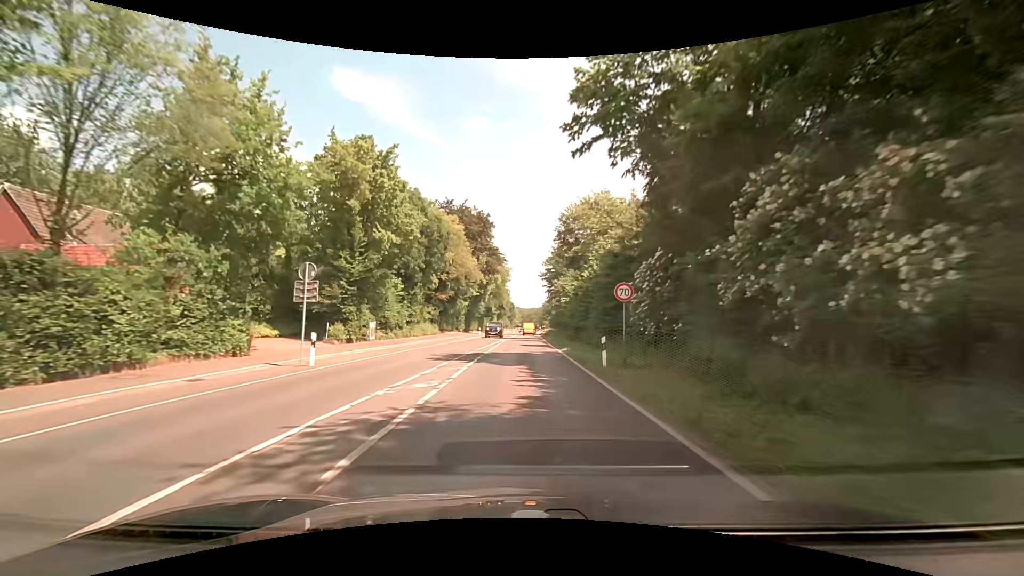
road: secondary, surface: asphalt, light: Day
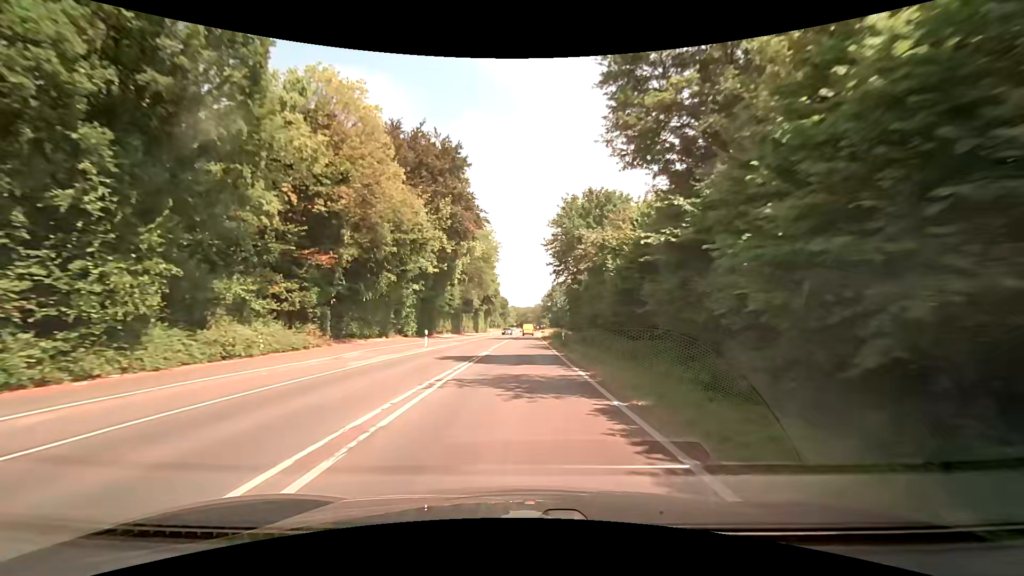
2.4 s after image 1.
(+0.2, +34.4) m; 0°
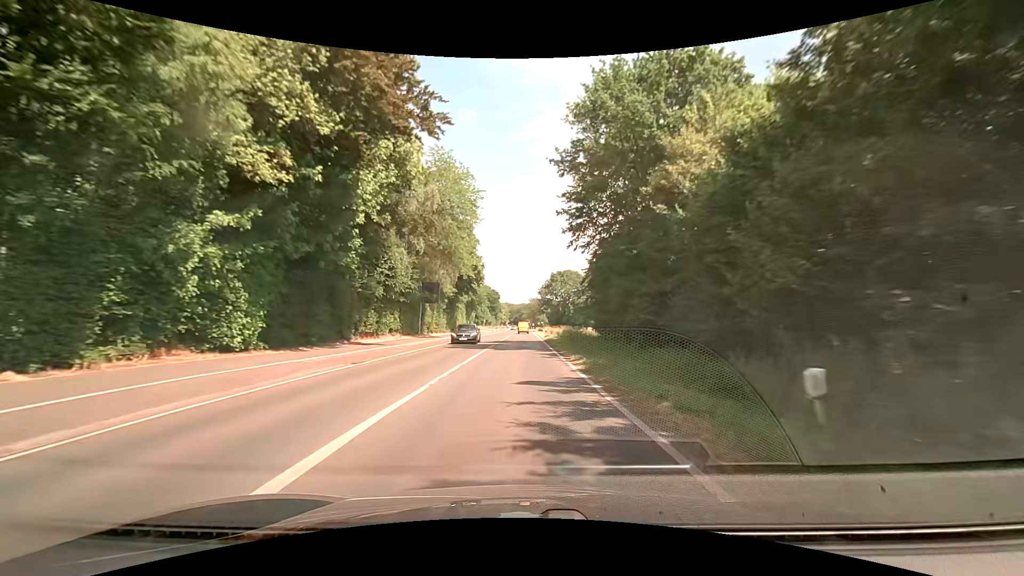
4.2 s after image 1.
(+0.3, +28.3) m; +1°
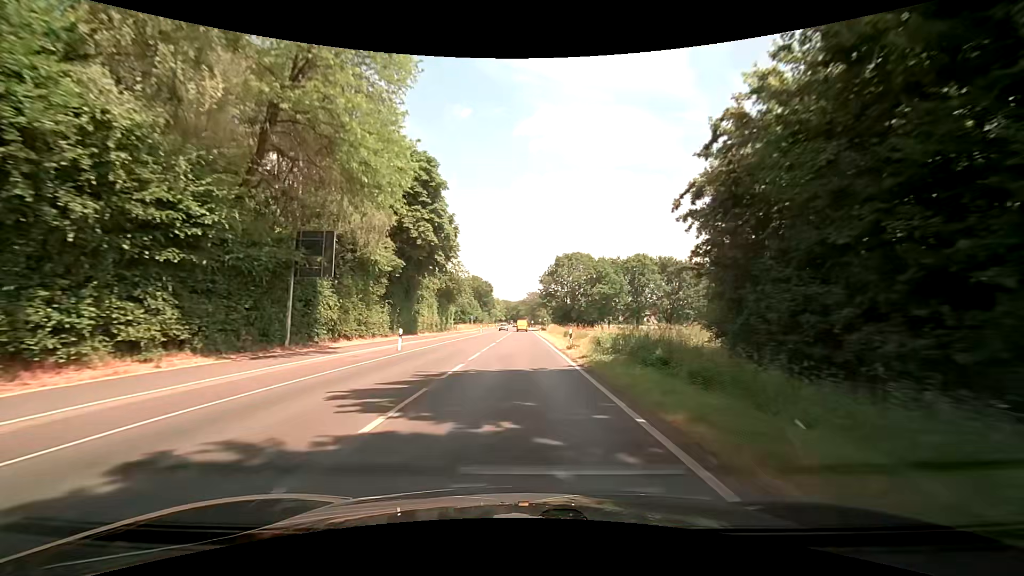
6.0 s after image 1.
(+0.1, +29.6) m; 0°
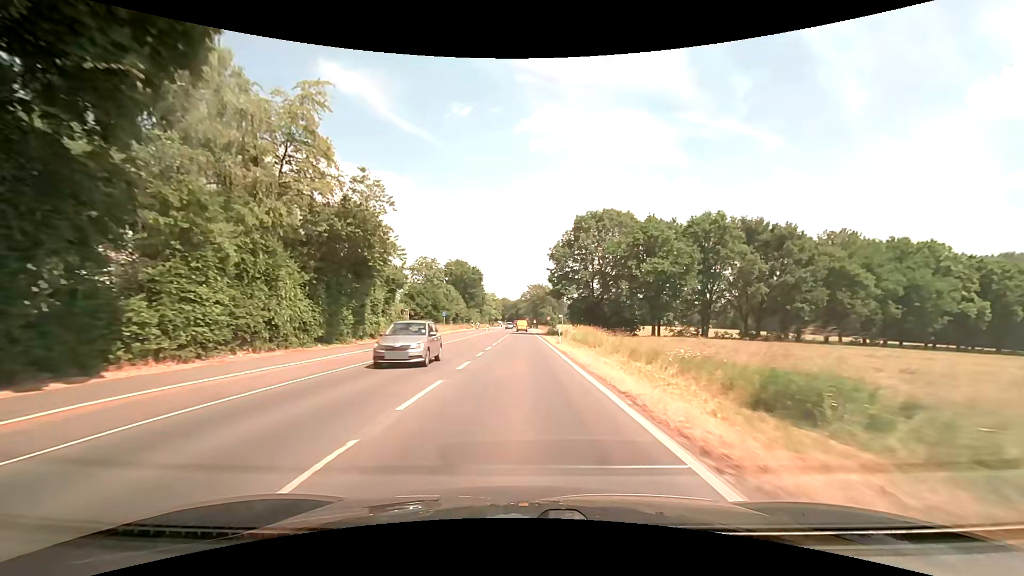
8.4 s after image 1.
(+0.4, +40.7) m; +1°
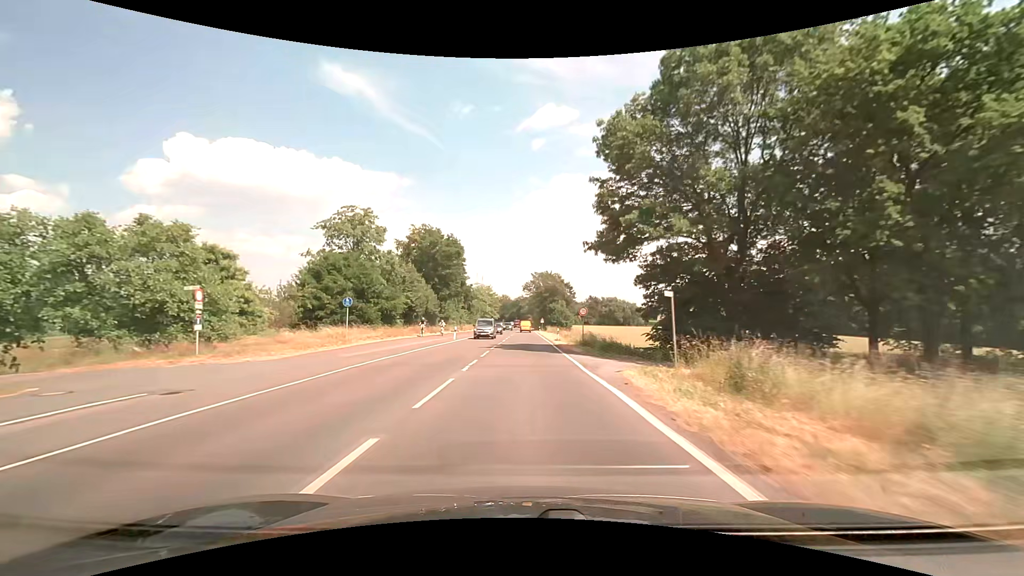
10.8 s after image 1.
(-0.1, +42.3) m; 0°
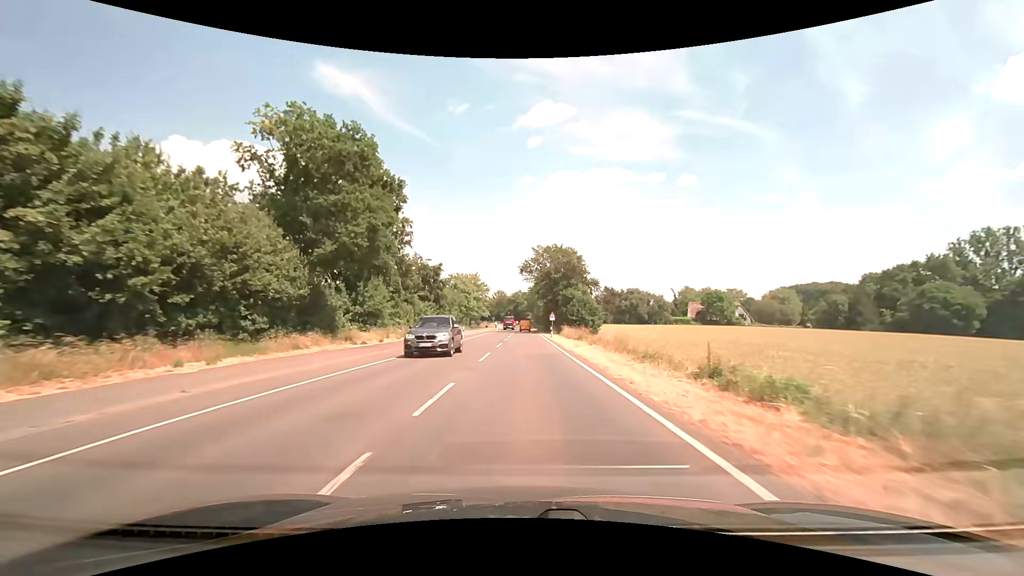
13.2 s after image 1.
(+0.2, +42.8) m; 0°
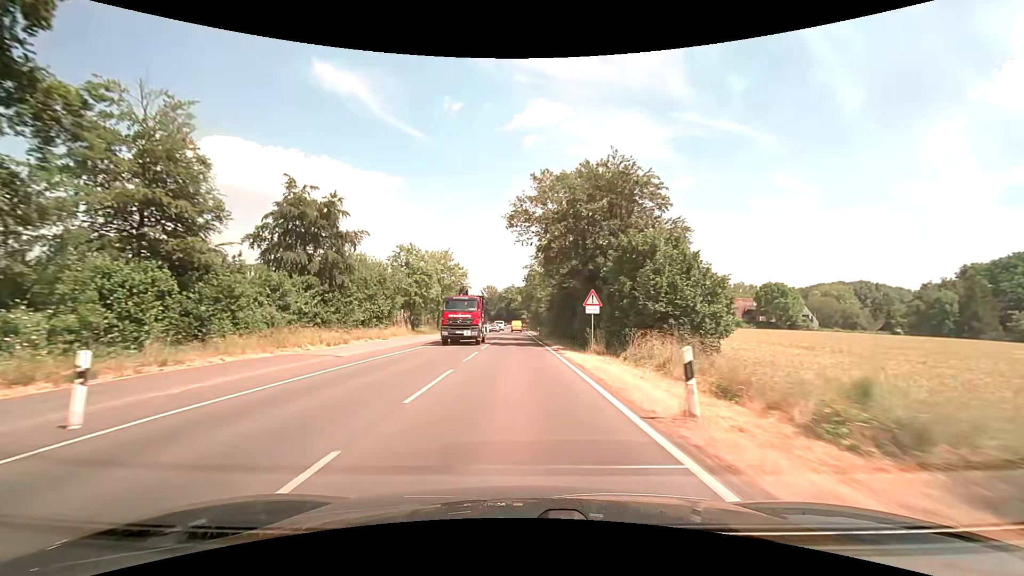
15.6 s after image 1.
(+0.5, +42.3) m; +1°
(0, +10) (0, +20) (0, +30) (0, +40) (0, +50) (0, +60) (-1, +70) (-1, +80) (-1, +90) (-1, +100) m
